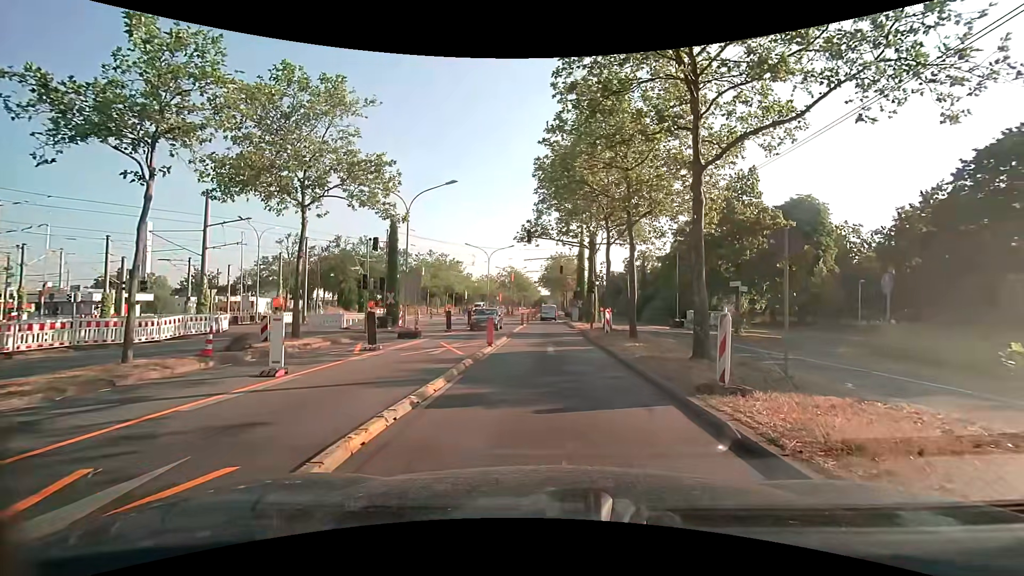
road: primary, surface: asphalt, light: Day
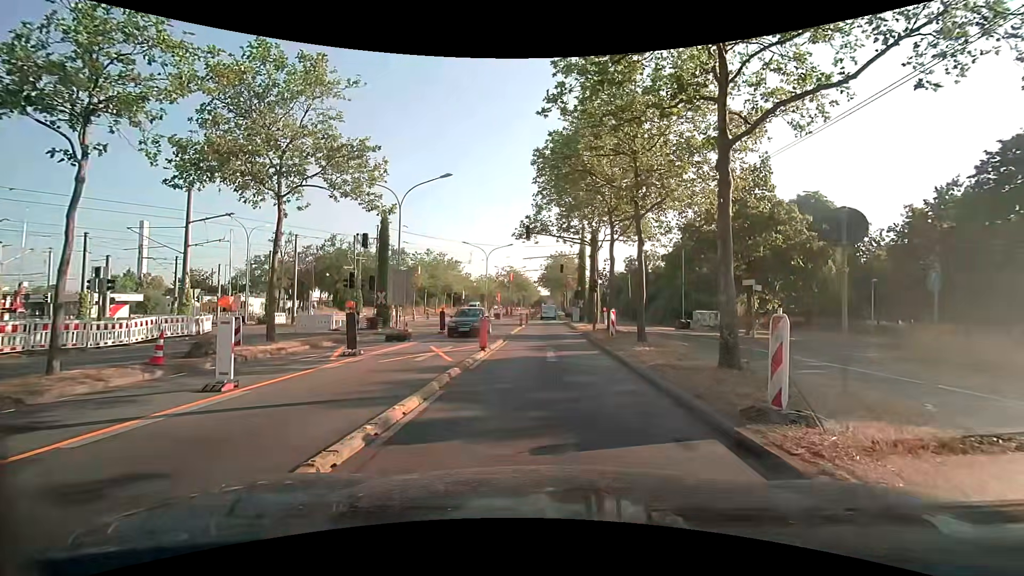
(0.0, +1.7) m; -1°
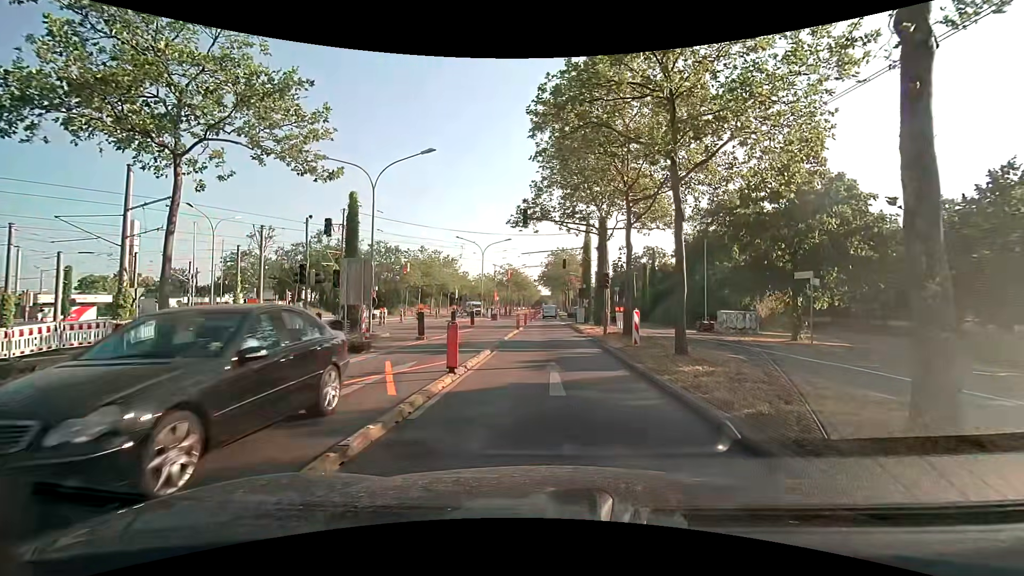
(0.0, +5.0) m; +1°
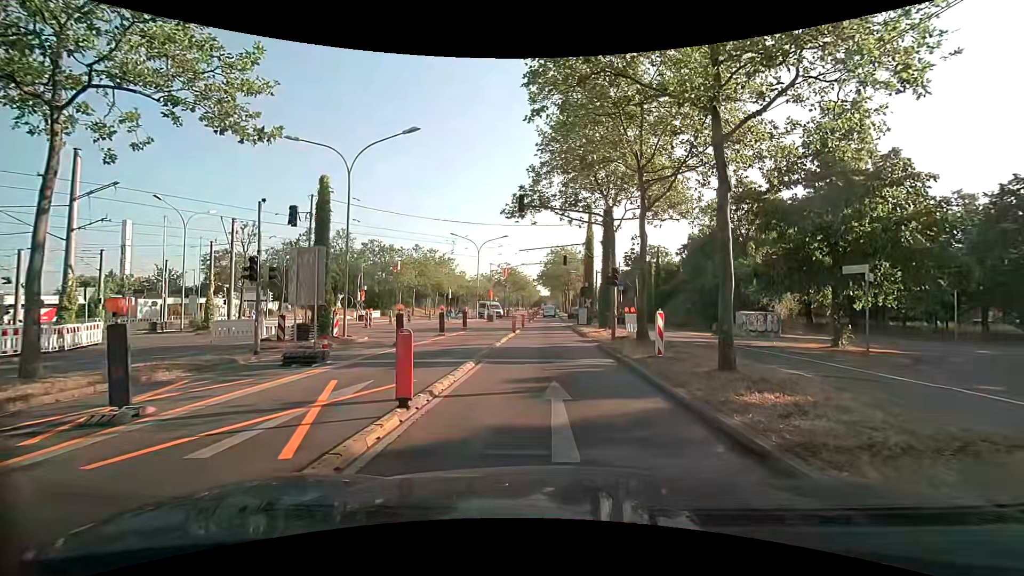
(0.0, +3.2) m; -2°
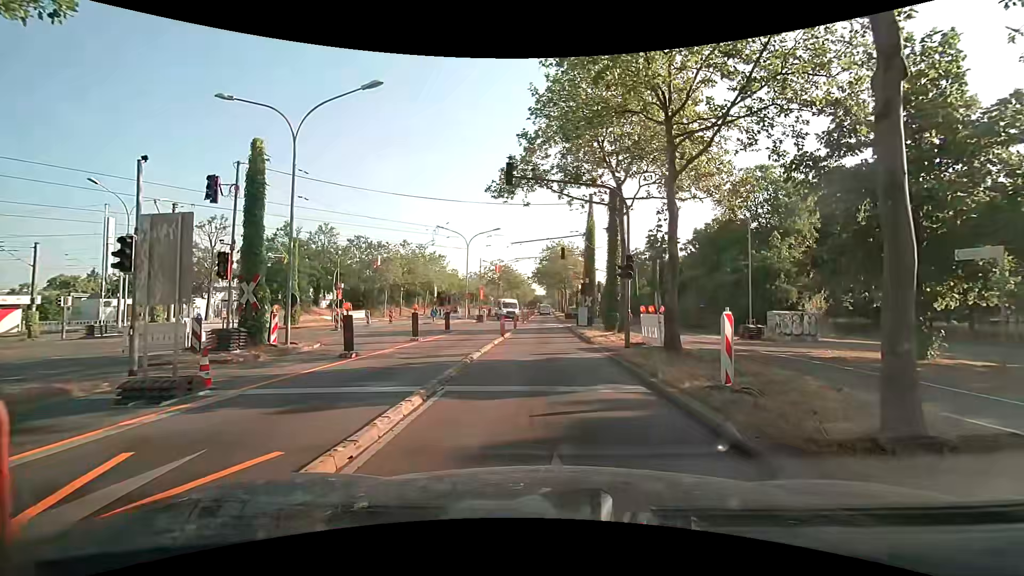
(+0.1, +4.7) m; 0°
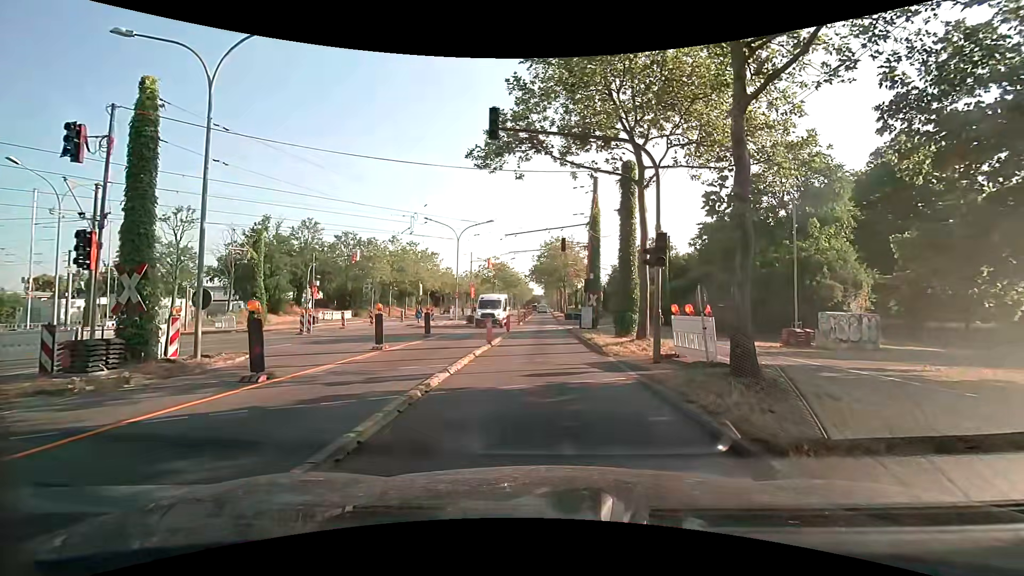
(+0.2, +4.7) m; +2°
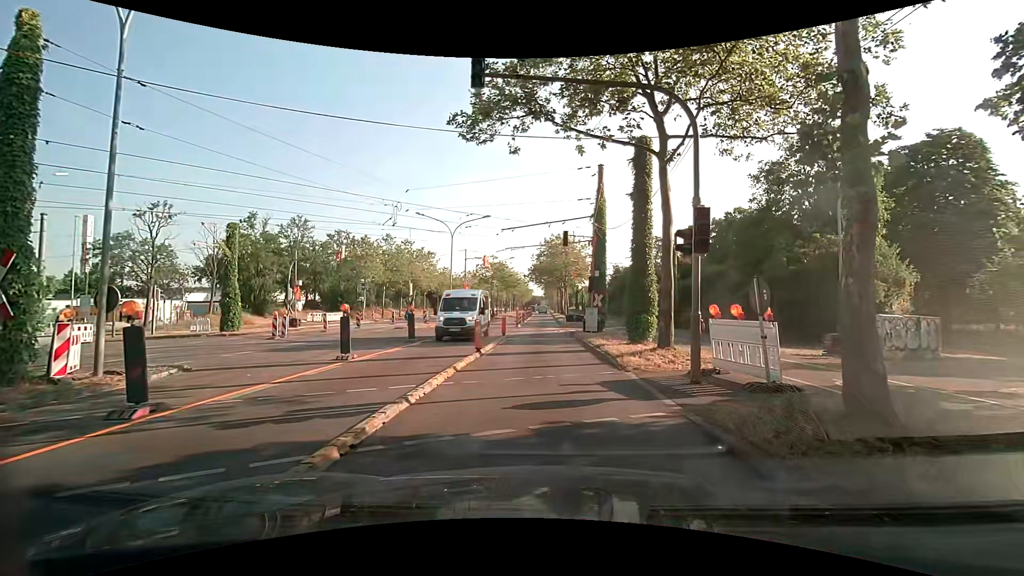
(0.0, +3.1) m; +1°
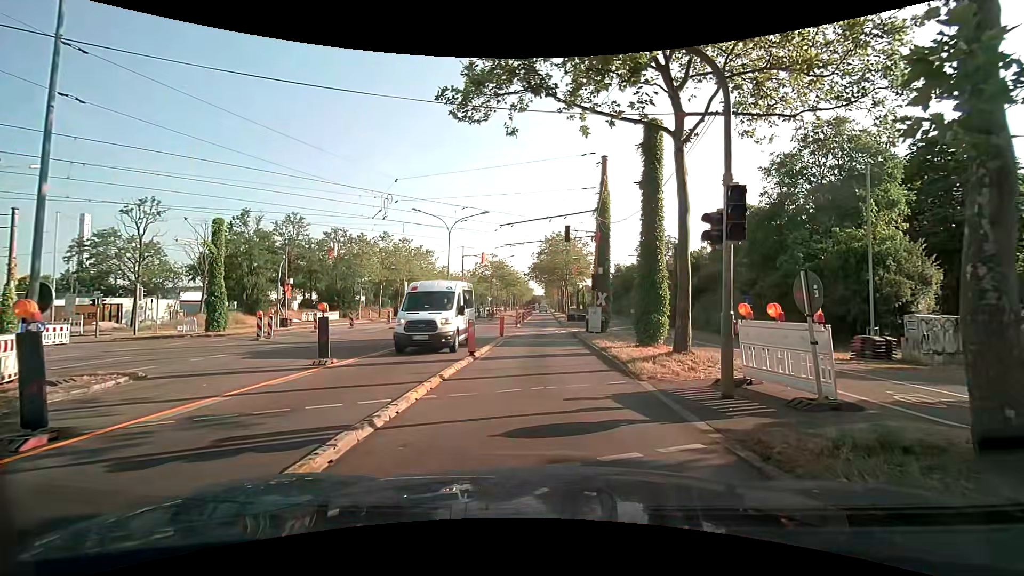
(0.0, +1.5) m; -1°
